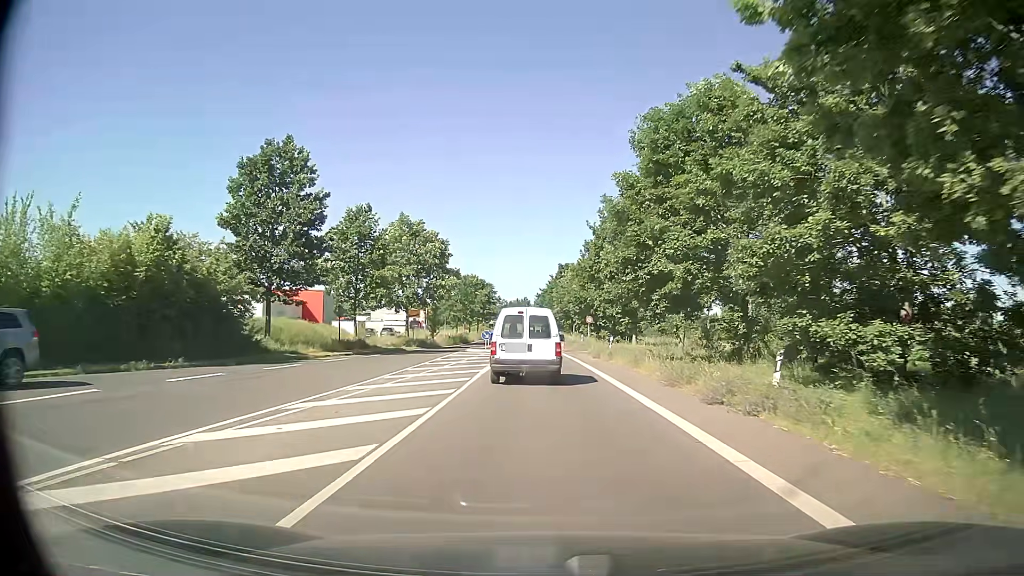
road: tertiary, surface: asphalt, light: Day
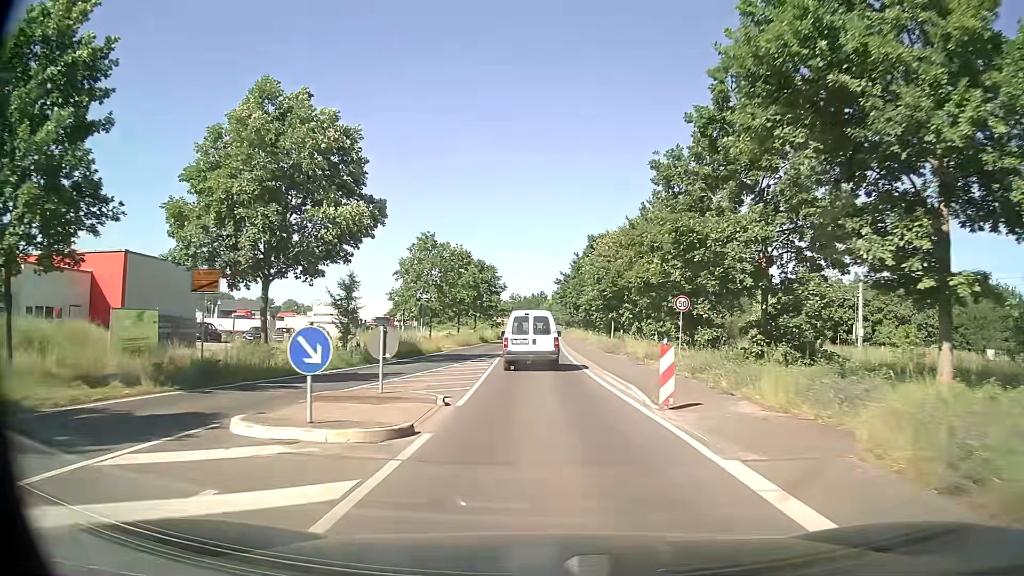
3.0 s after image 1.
(-0.5, +35.4) m; -1°
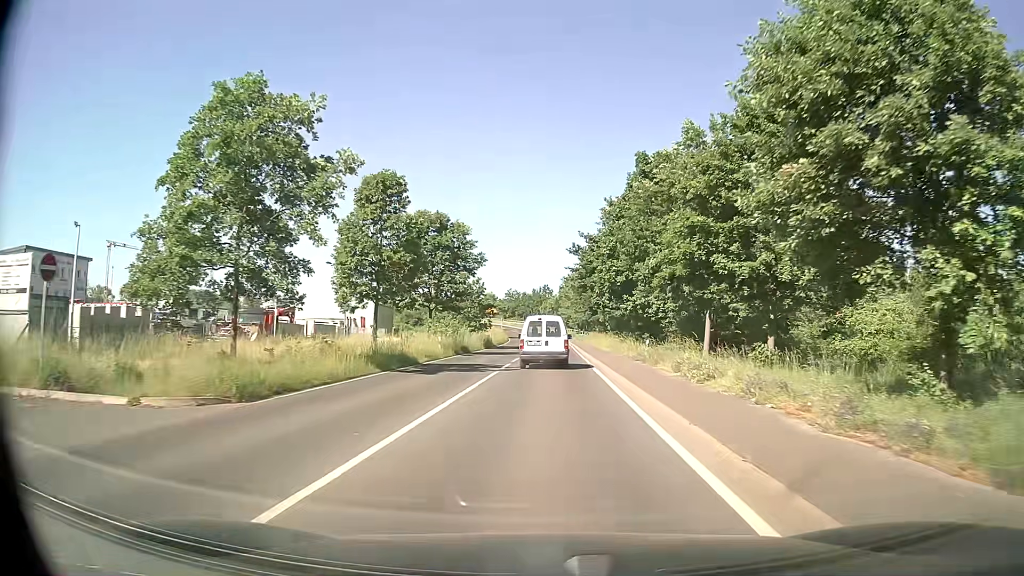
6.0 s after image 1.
(-0.6, +39.7) m; -1°
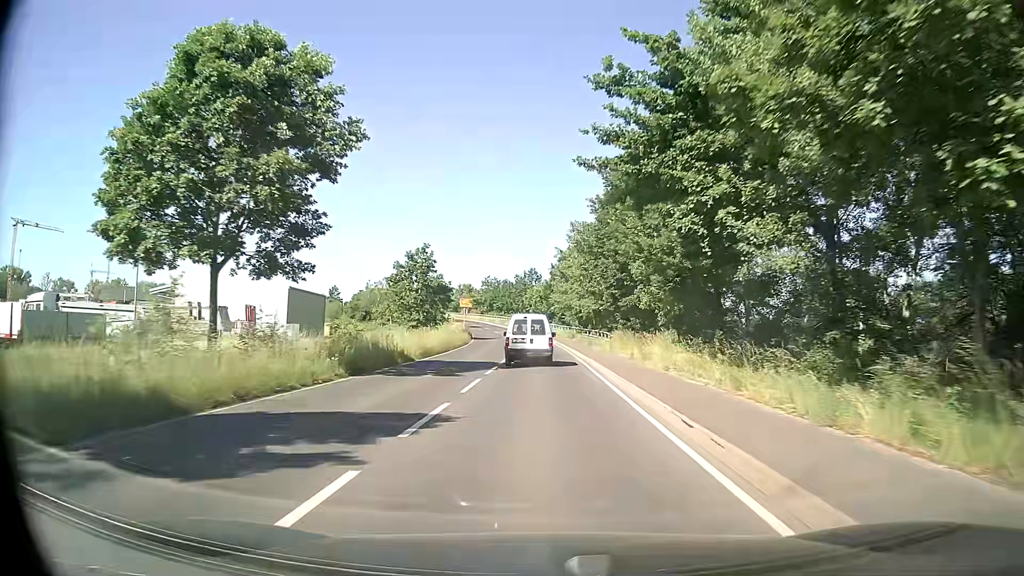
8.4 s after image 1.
(+0.6, +34.9) m; +1°
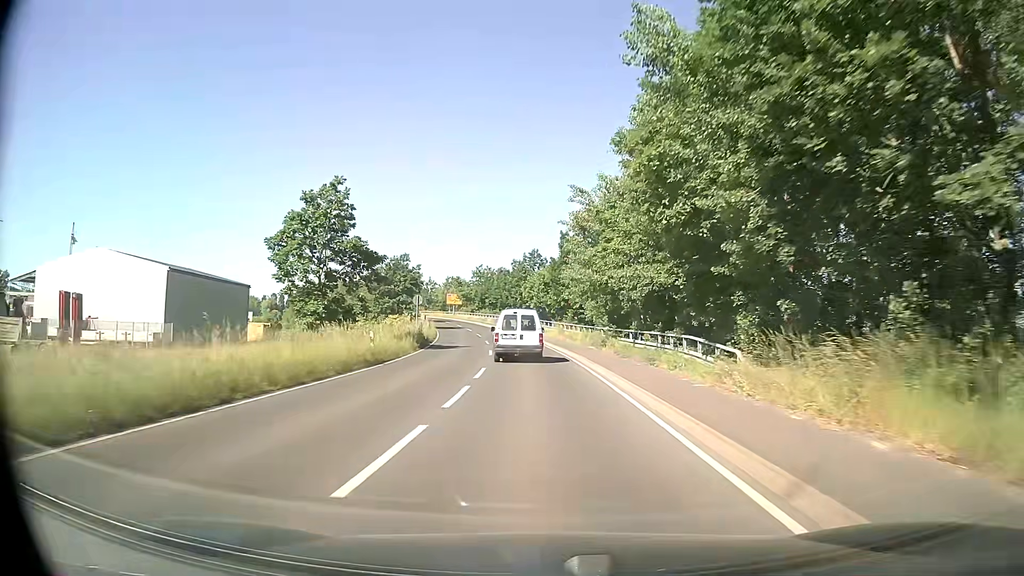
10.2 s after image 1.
(0.0, +27.8) m; 0°
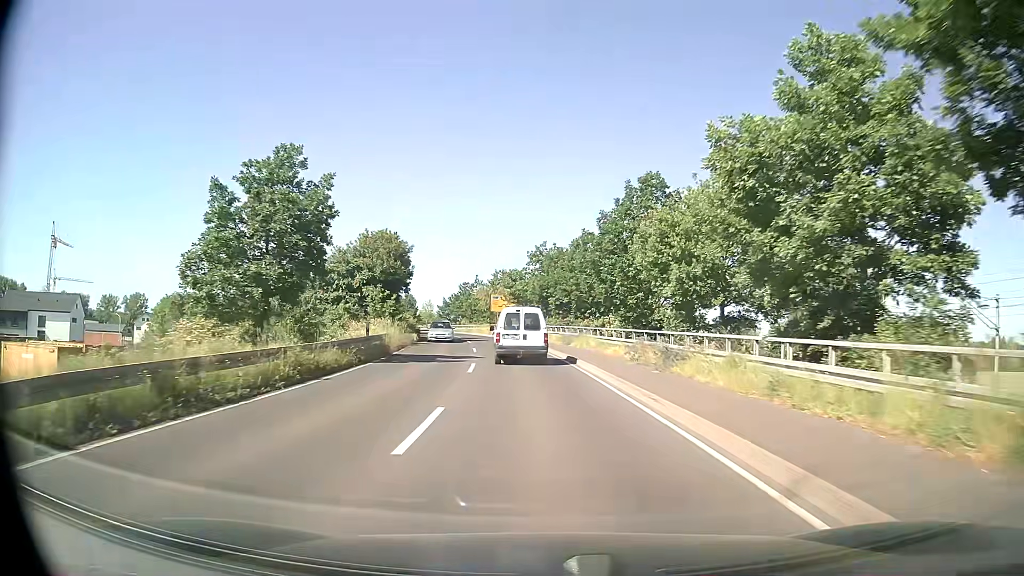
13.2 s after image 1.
(-2.4, +47.2) m; -7°
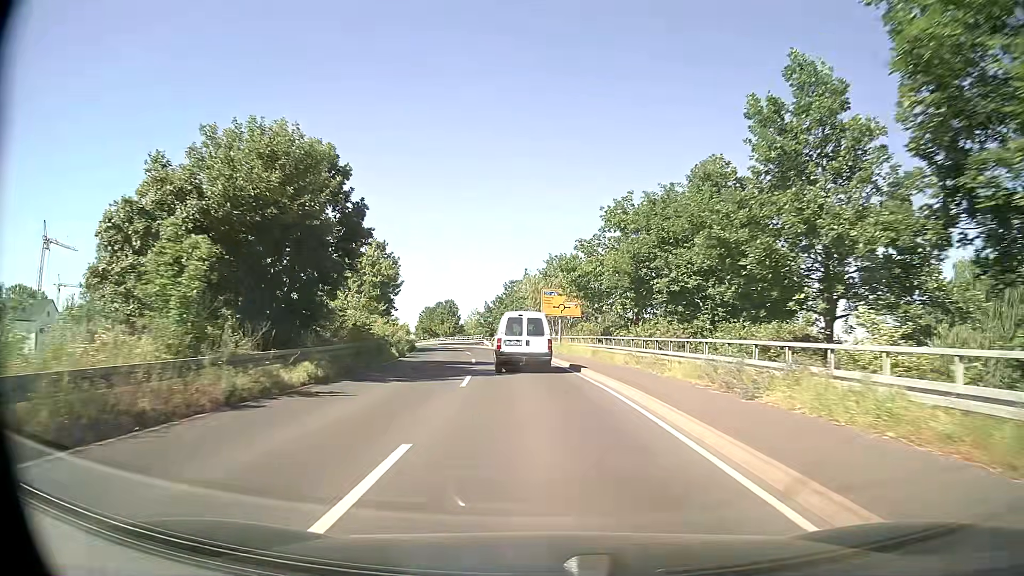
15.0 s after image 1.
(-1.2, +27.7) m; -5°
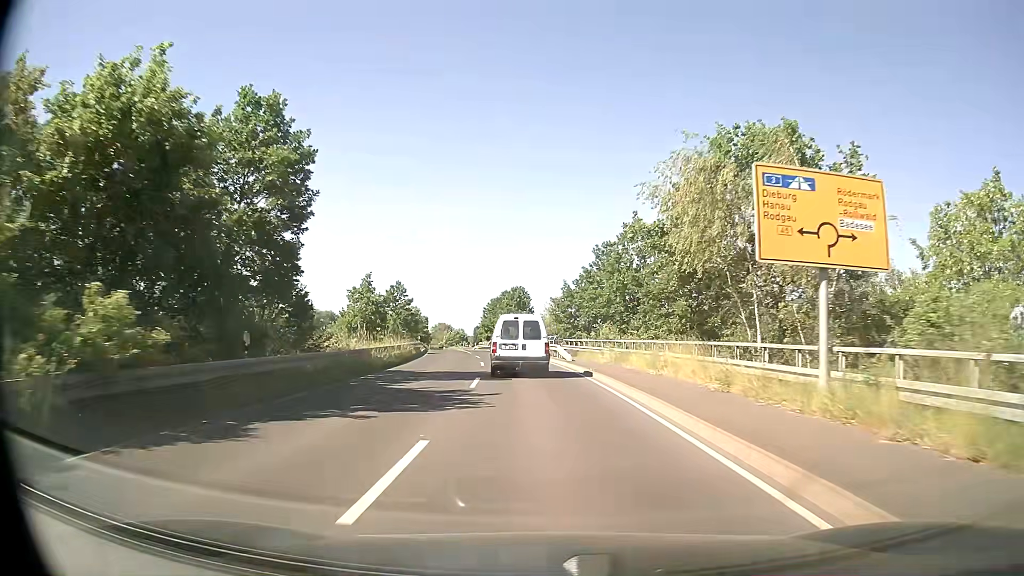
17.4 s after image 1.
(-2.2, +35.6) m; -8°
(0, +10) (0, +20) (-1, +30) (-2, +40) (-3, +50) (-5, +60) (-6, +70) (-8, +80) (-9, +89) (-11, +99) m
